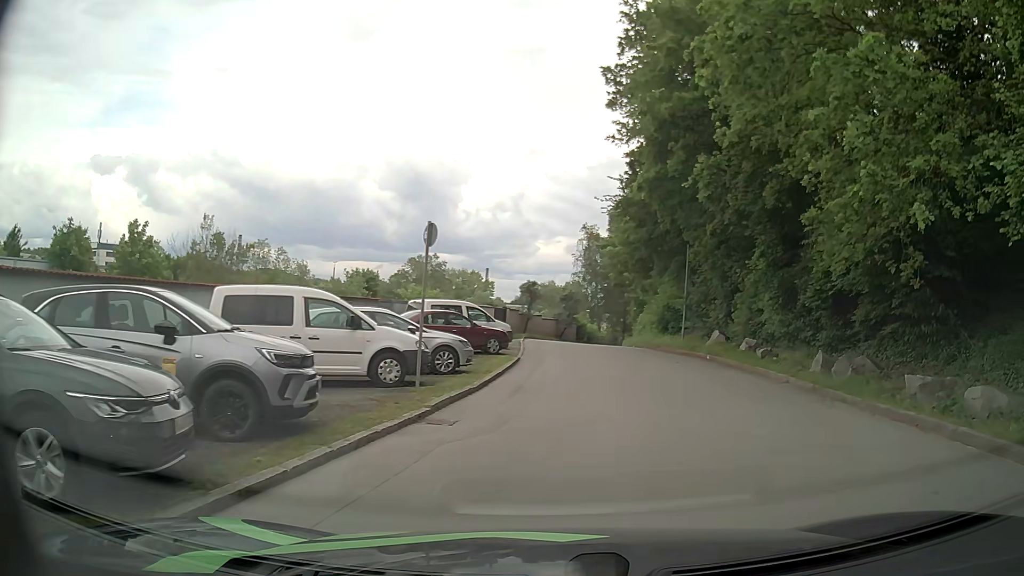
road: service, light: Day
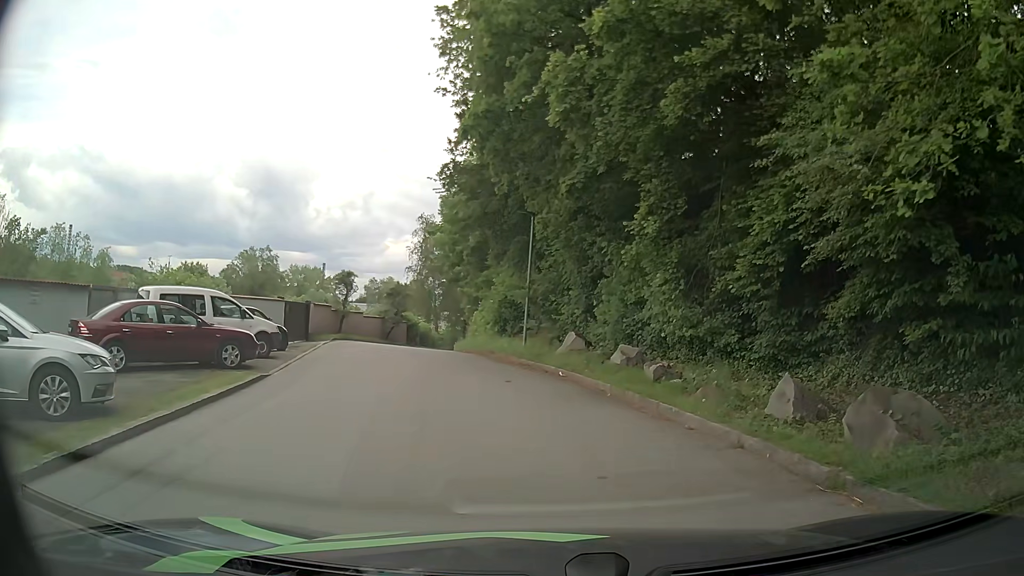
(+1.1, +8.1) m; +11°
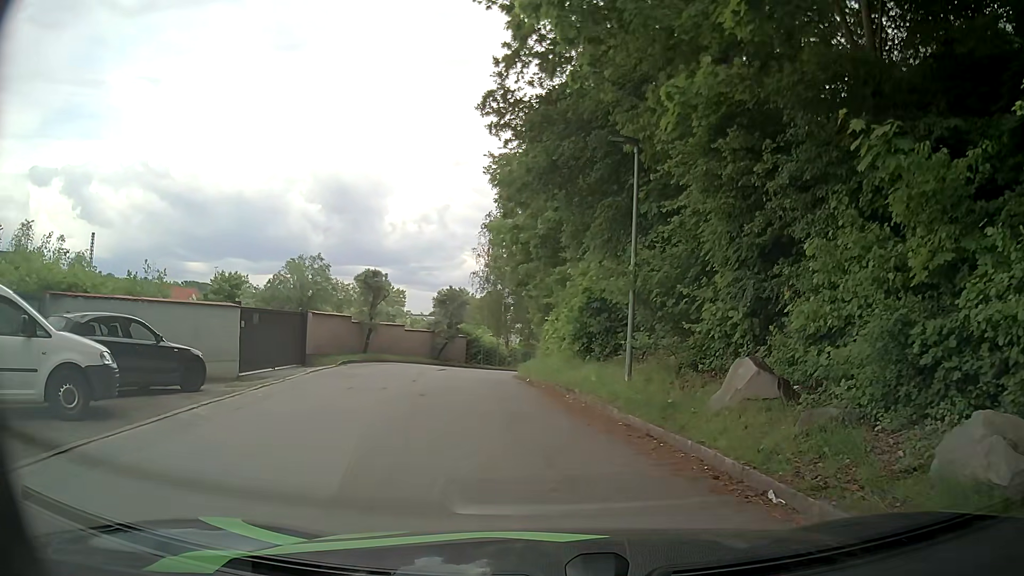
(-0.4, +10.6) m; -6°
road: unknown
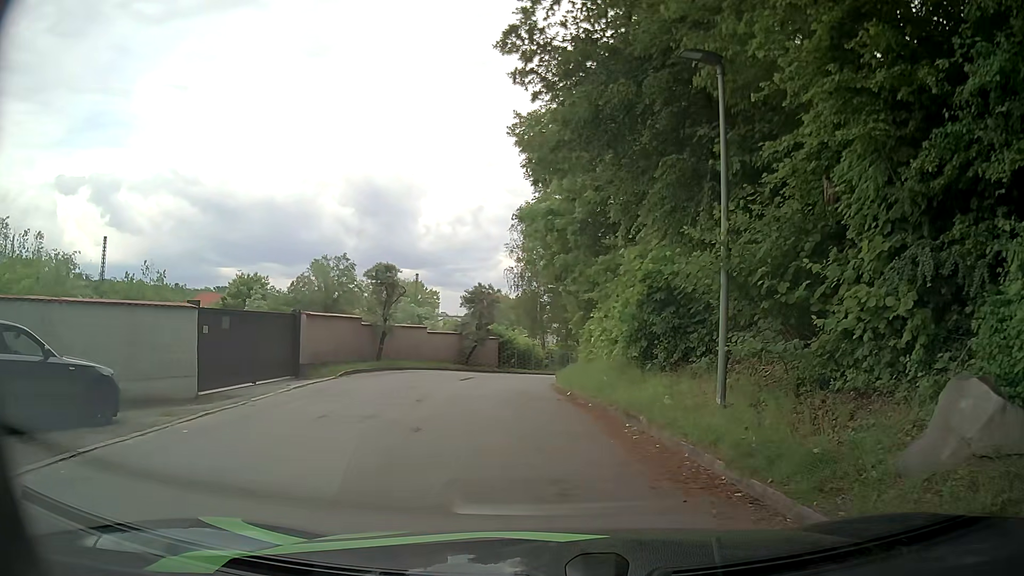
(-0.1, +4.3) m; -3°
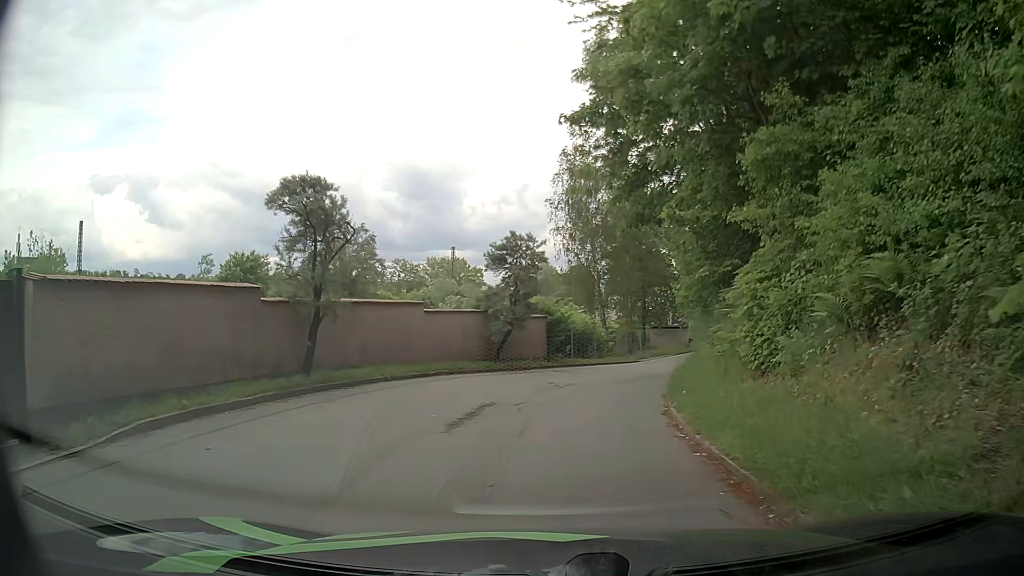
(-0.7, +13.9) m; -4°
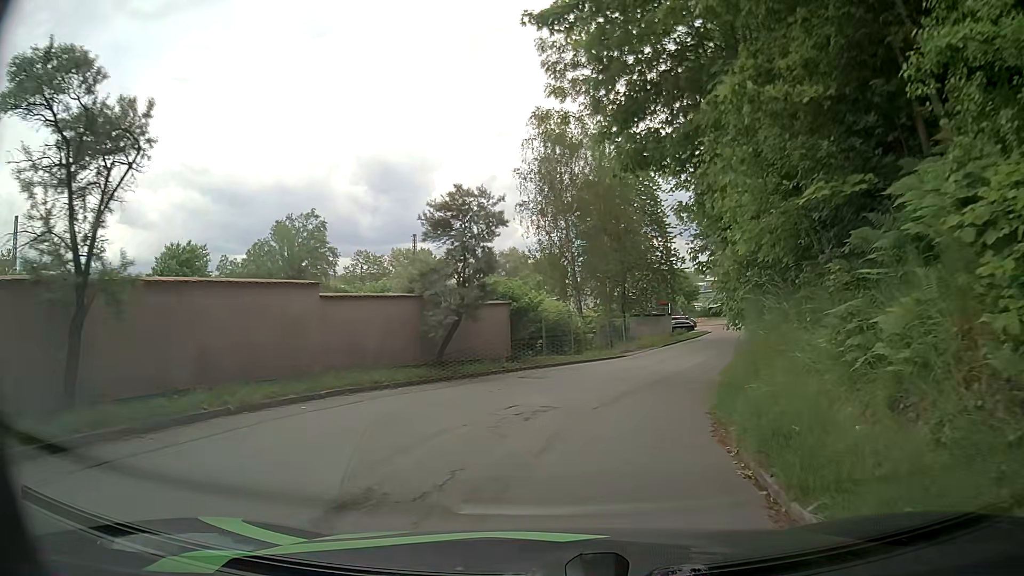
(+0.2, +7.1) m; +4°
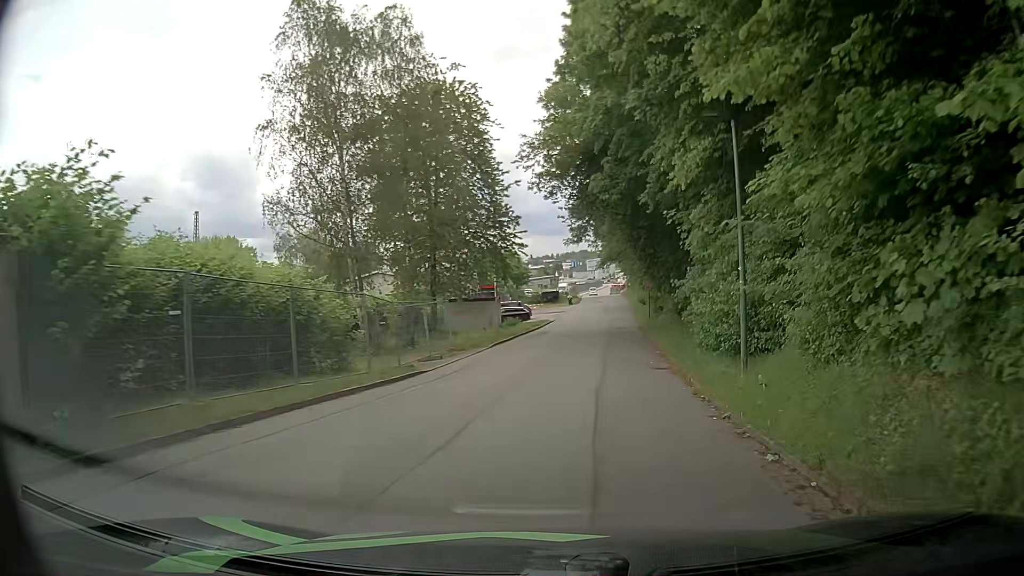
(+1.7, +17.3) m; +13°
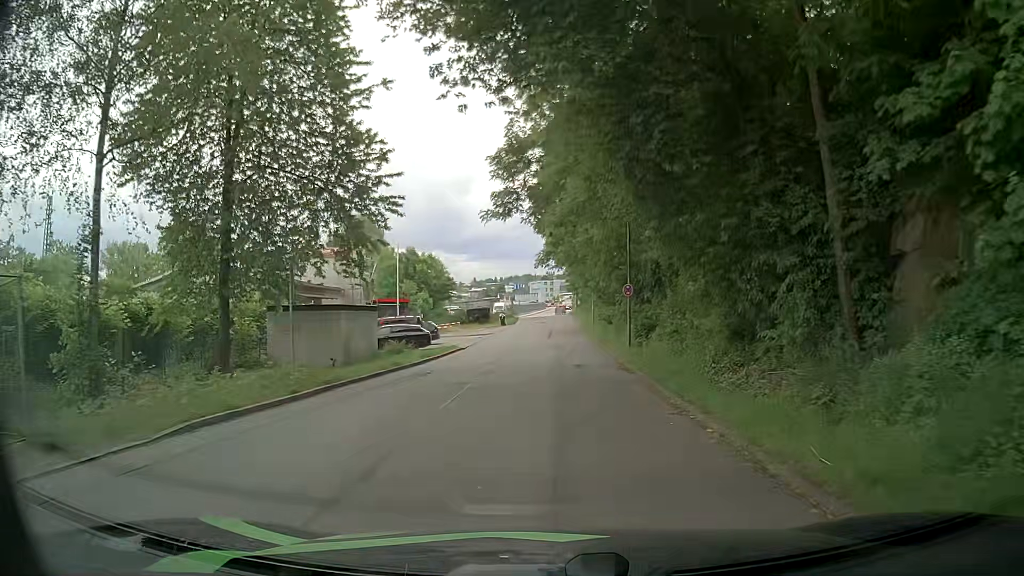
(+1.6, +20.0) m; +6°
(0, +10) (0, +20) (0, +30) (0, +40) (0, +50) (0, +60) (0, +70) (0, +80) (0, +90) (-1, +100) m
